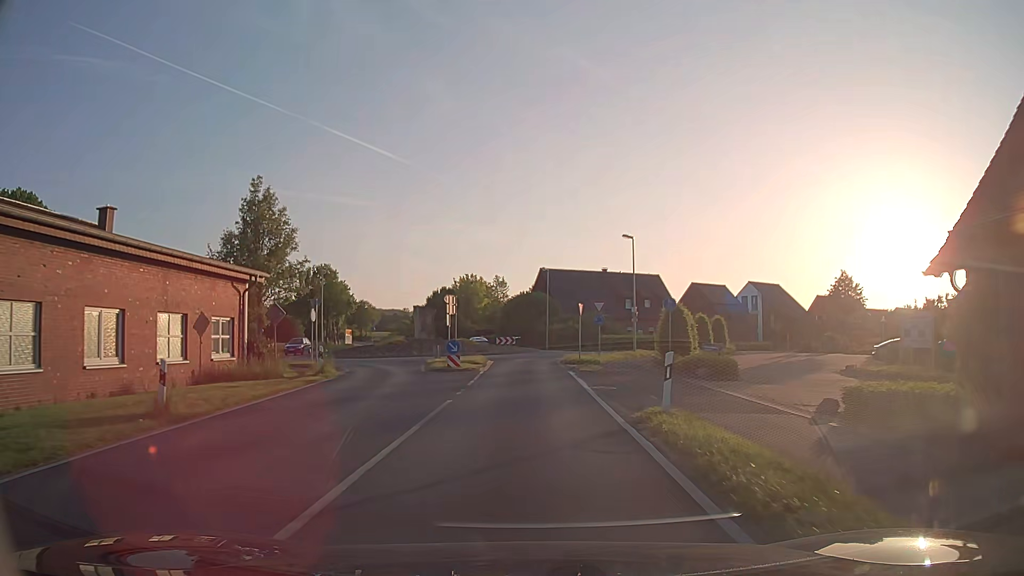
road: secondary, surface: asphalt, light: Day
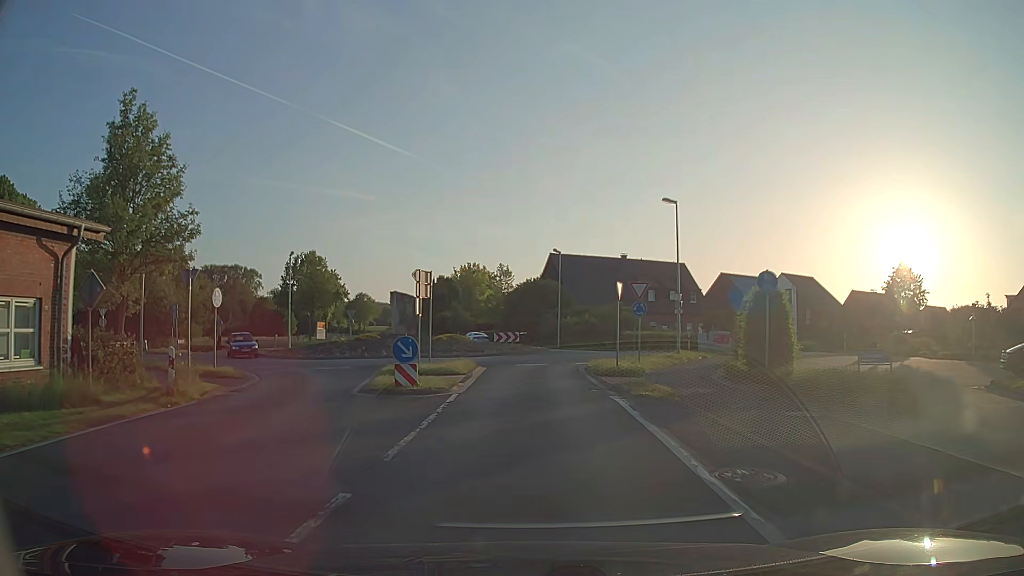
(-0.1, +11.5) m; -1°
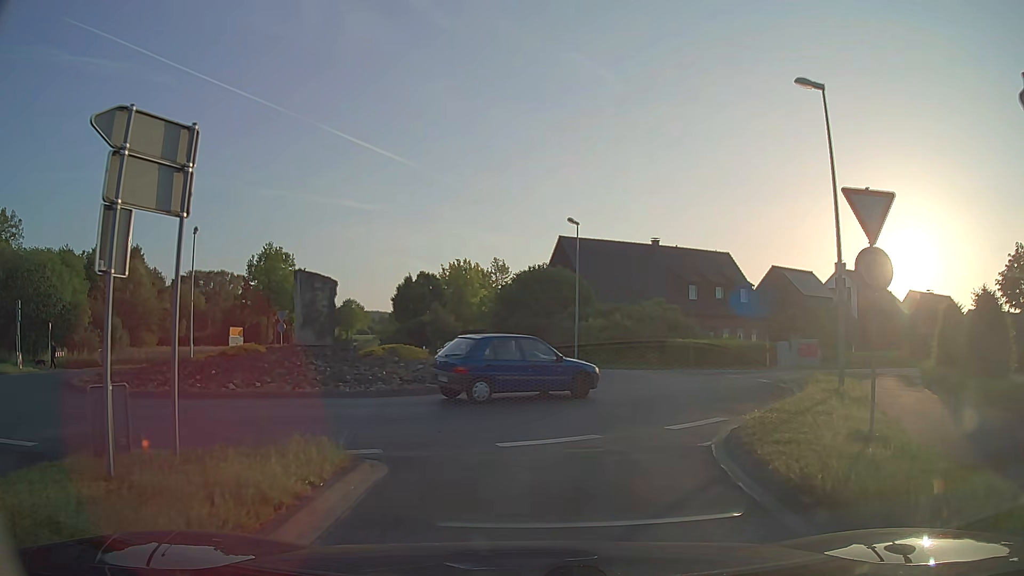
(-0.1, +18.1) m; 0°
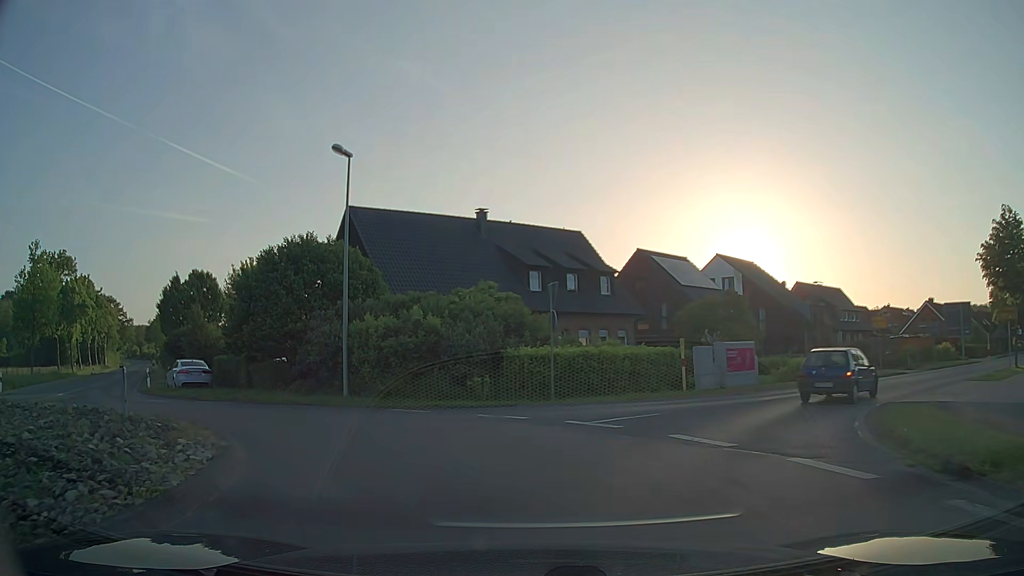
(+2.6, +16.6) m; +16°
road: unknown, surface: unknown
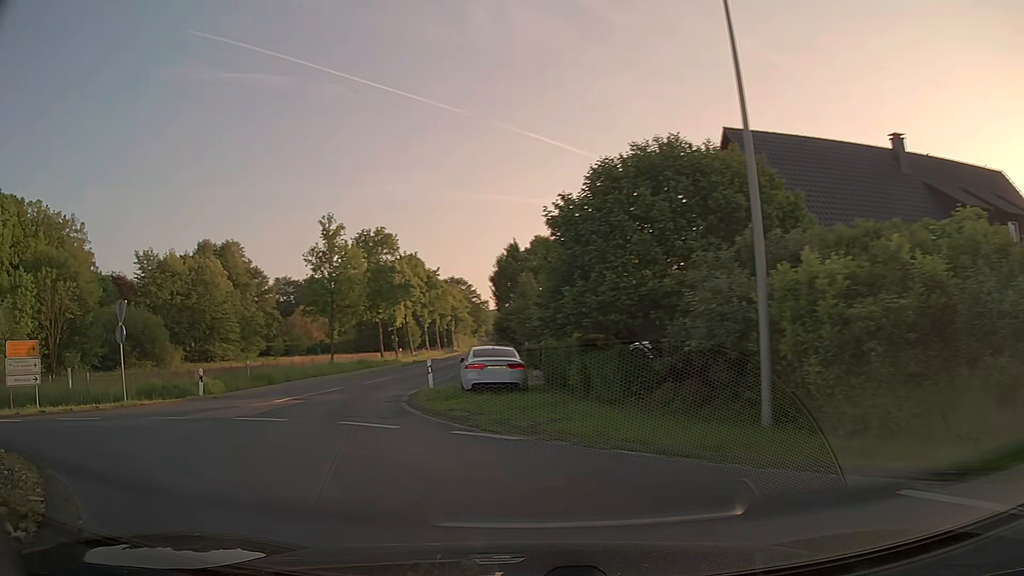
(-3.0, +11.4) m; -32°
